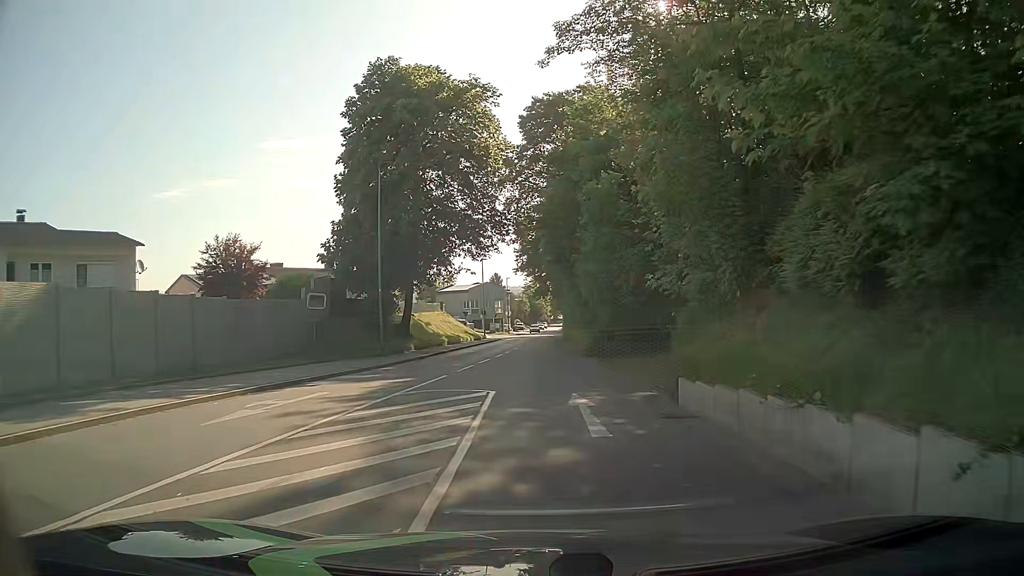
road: tertiary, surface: asphalt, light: Day
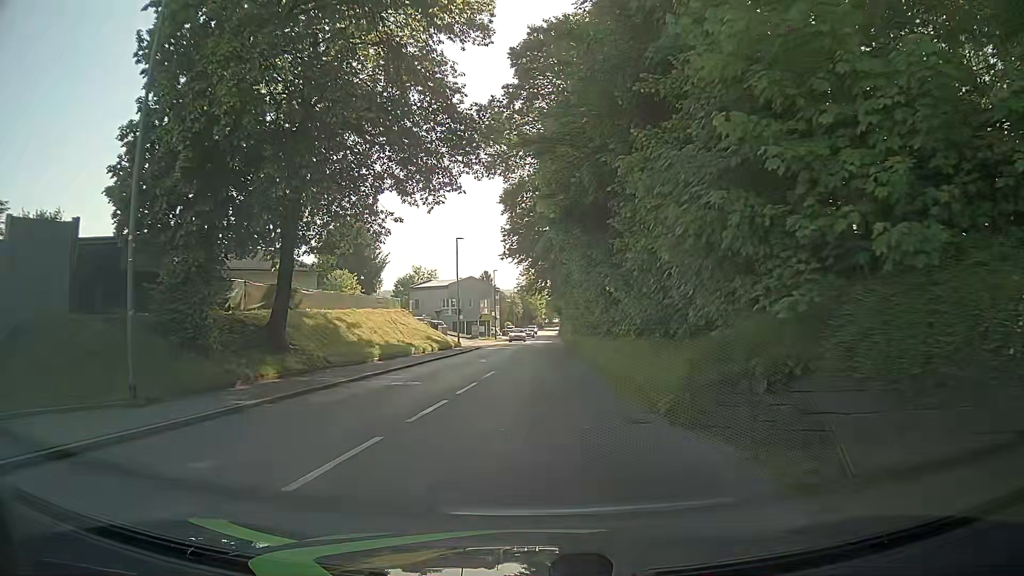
(-0.1, +18.3) m; -1°
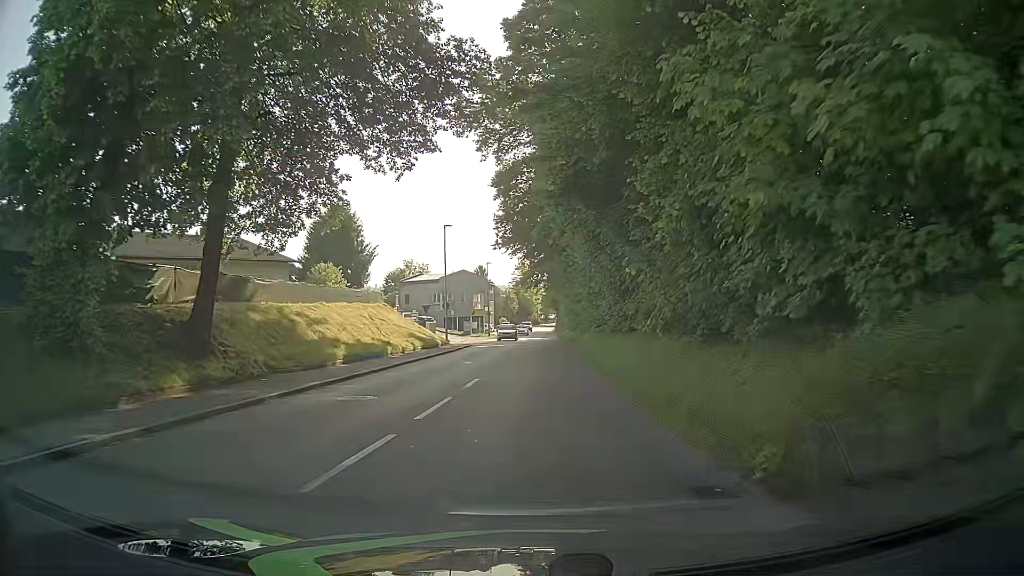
(+0.1, +4.5) m; +1°
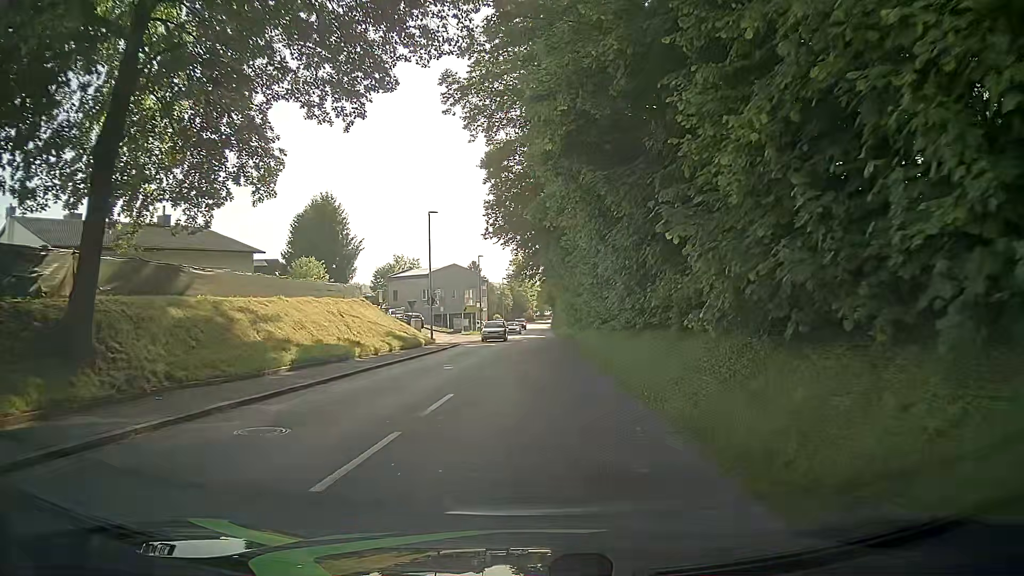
(0.0, +4.5) m; 0°
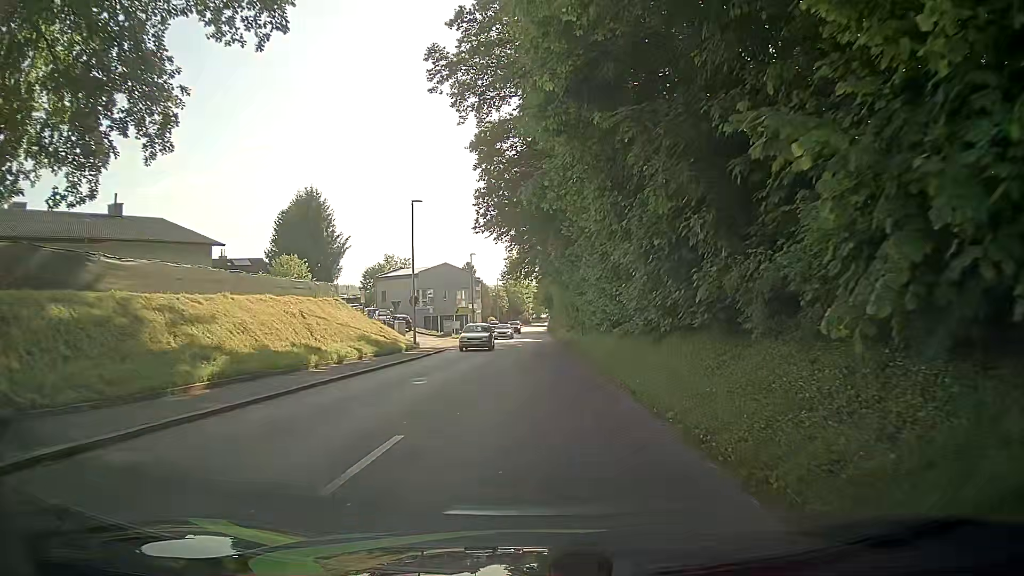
(0.0, +4.5) m; +1°
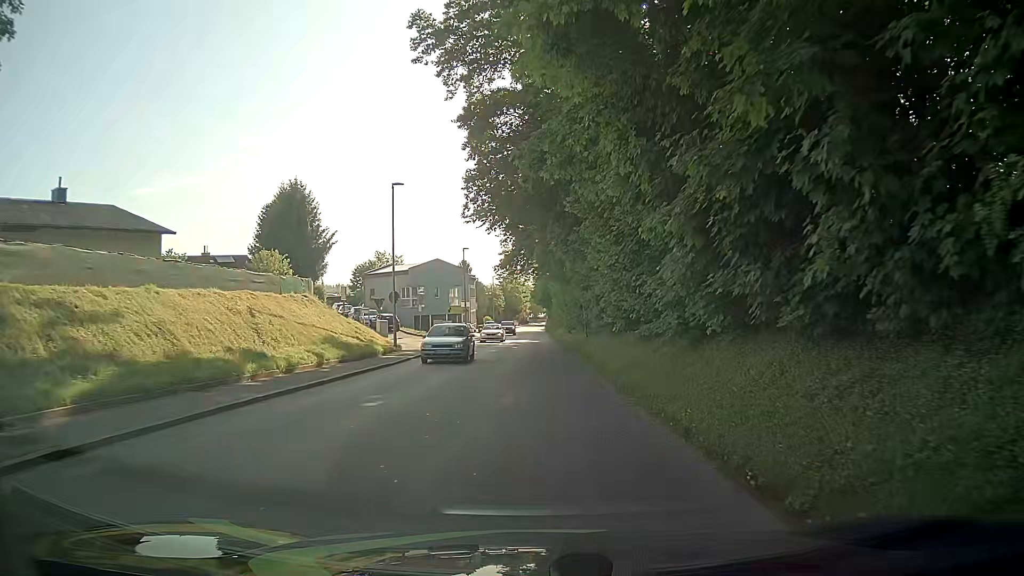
(0.0, +4.5) m; 0°
